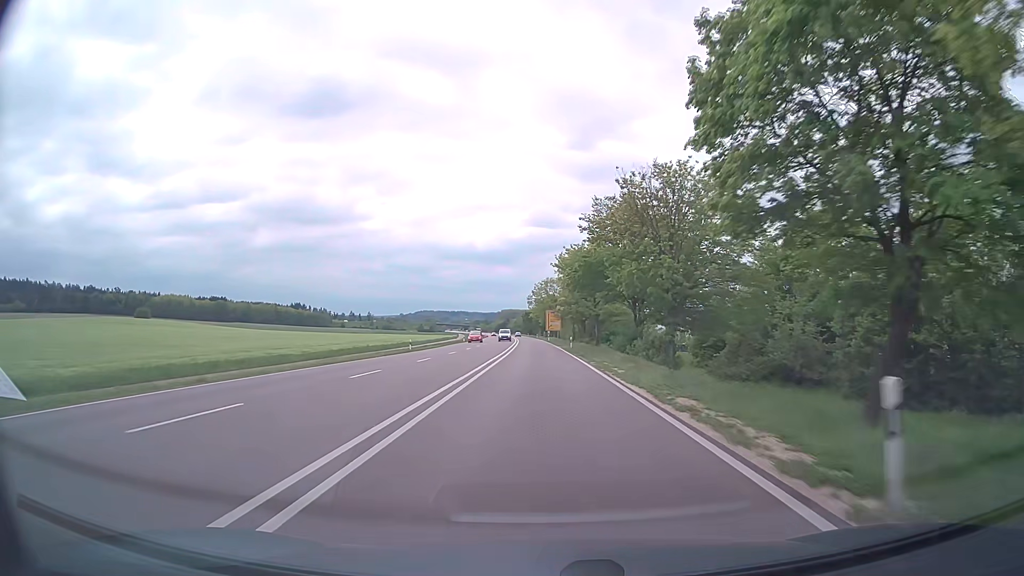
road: trunk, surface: asphalt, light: Day
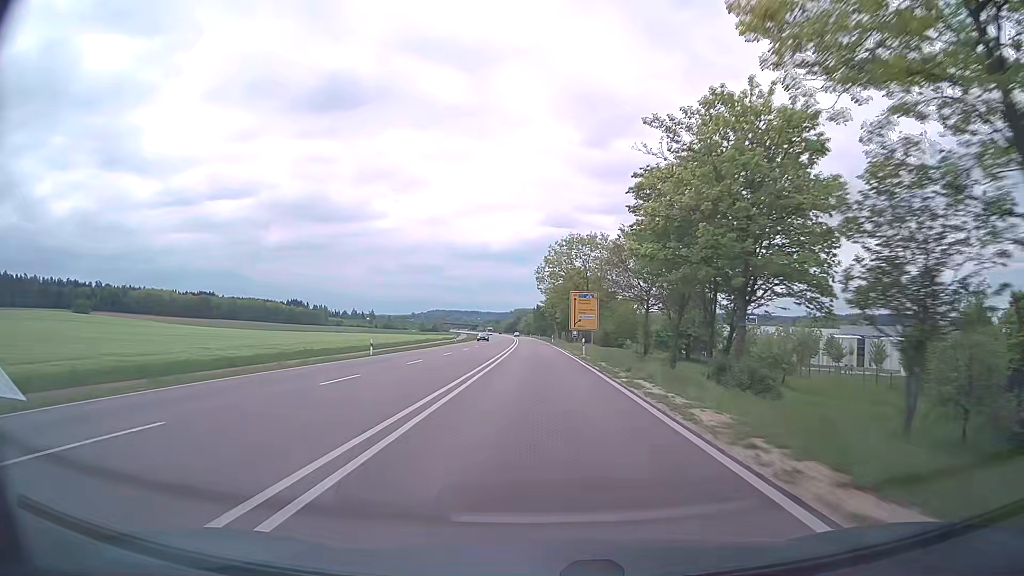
(-0.7, +63.2) m; -1°
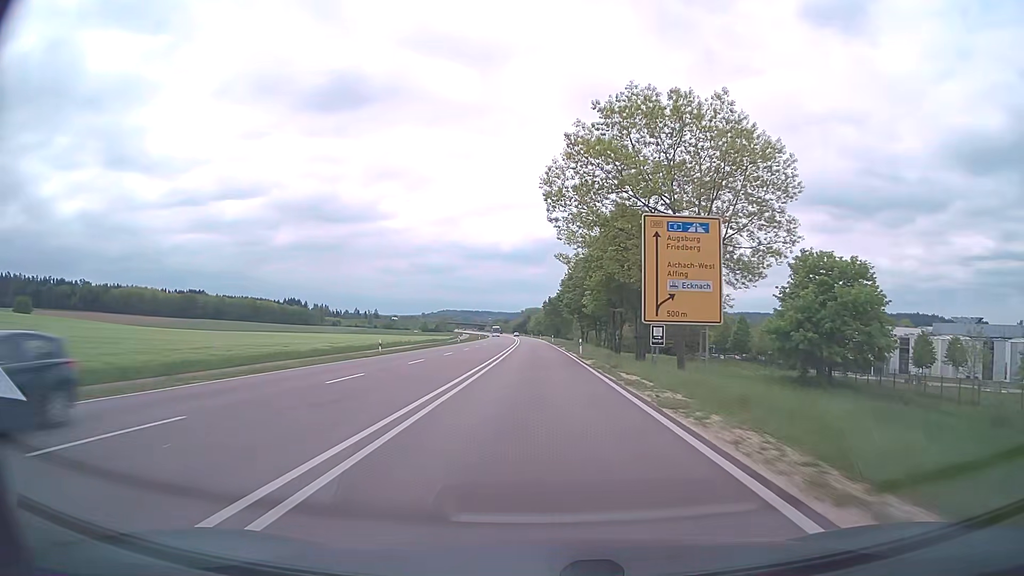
(-0.2, +47.4) m; -1°
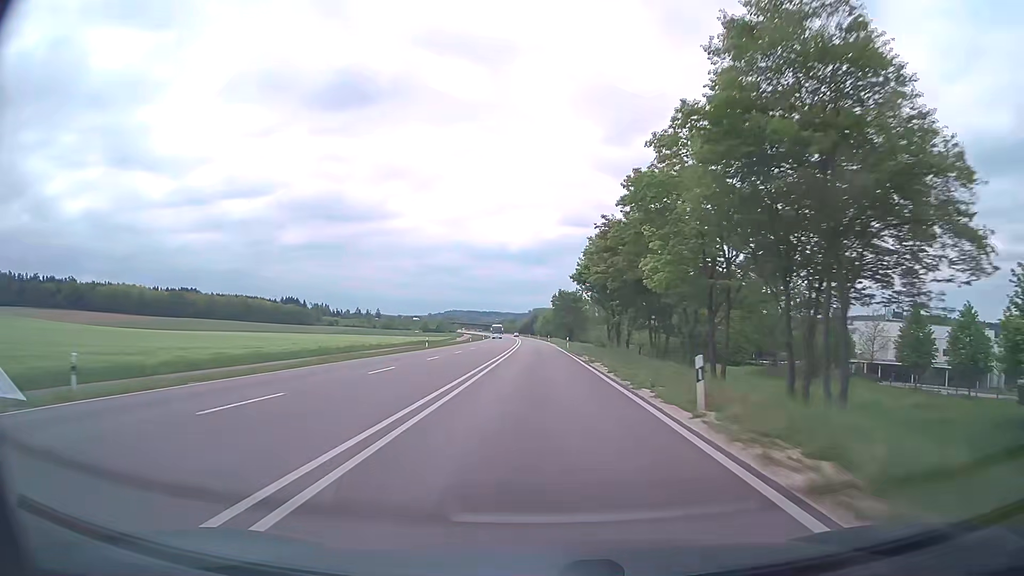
(-0.2, +31.6) m; 0°
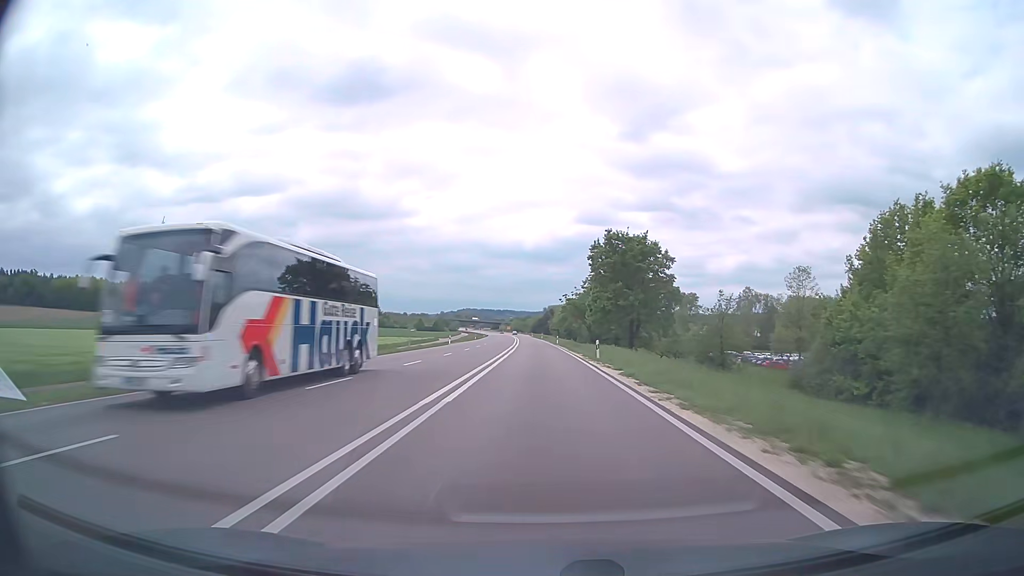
(-1.1, +79.0) m; -1°
